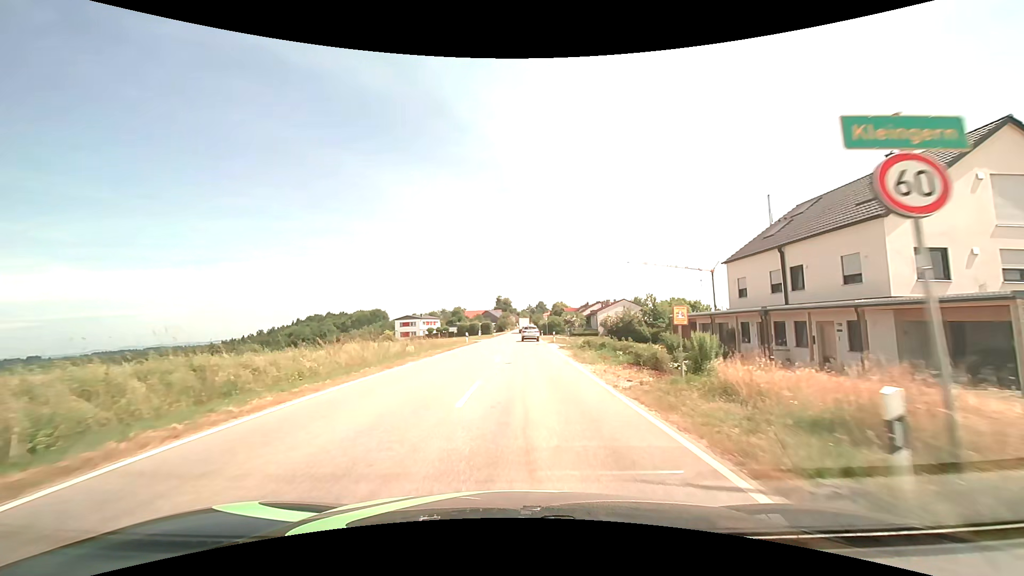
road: tertiary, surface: asphalt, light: Day
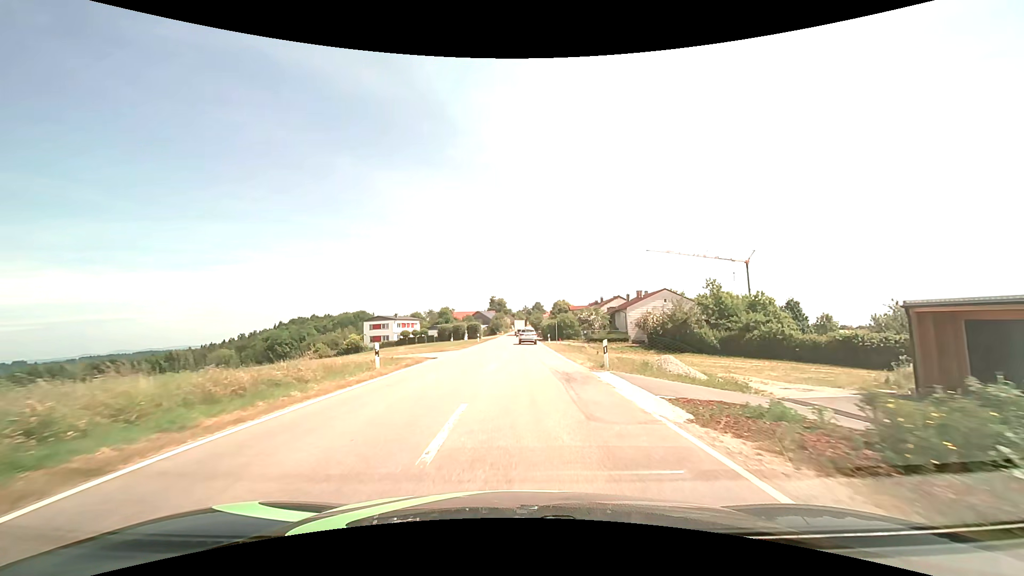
(0.0, +27.5) m; +1°
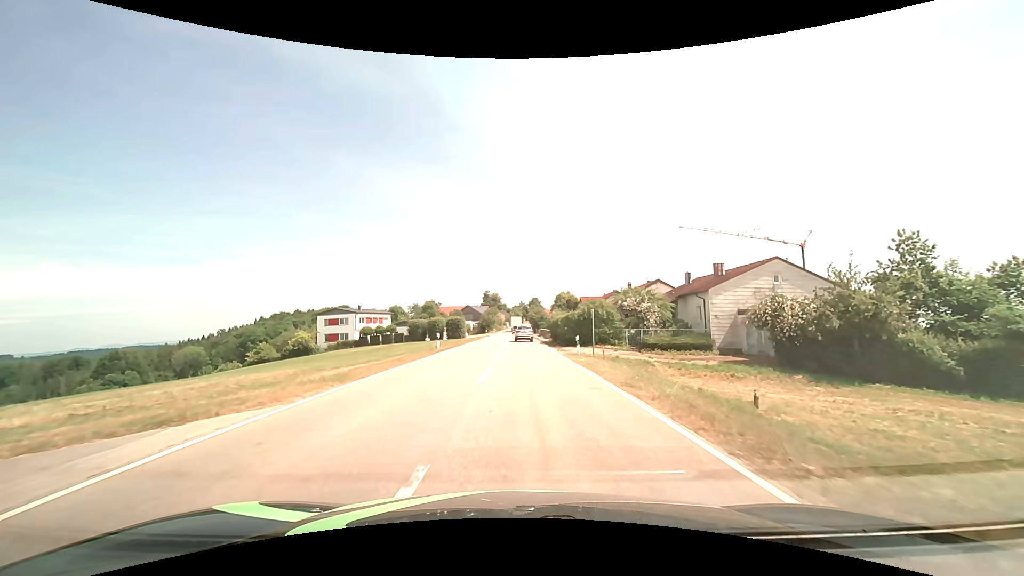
(-0.1, +27.5) m; 0°
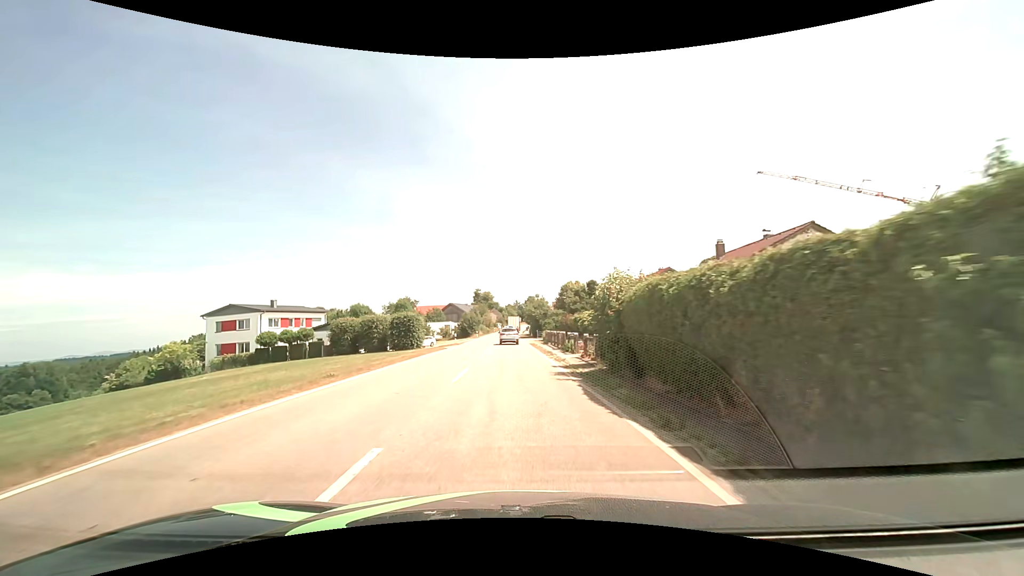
(+0.5, +34.4) m; +1°
(0, +10) (0, +20) (0, +30) (-1, +40) (-1, +50) (-1, +60) (-1, +70) (-2, +80) (-2, +90) (-2, +100) m
